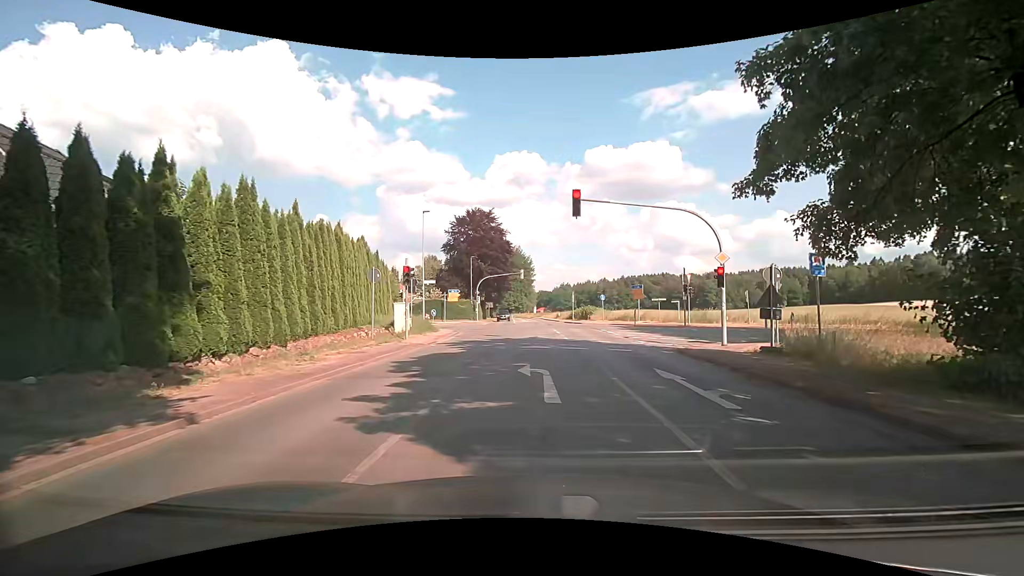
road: secondary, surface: asphalt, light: Day
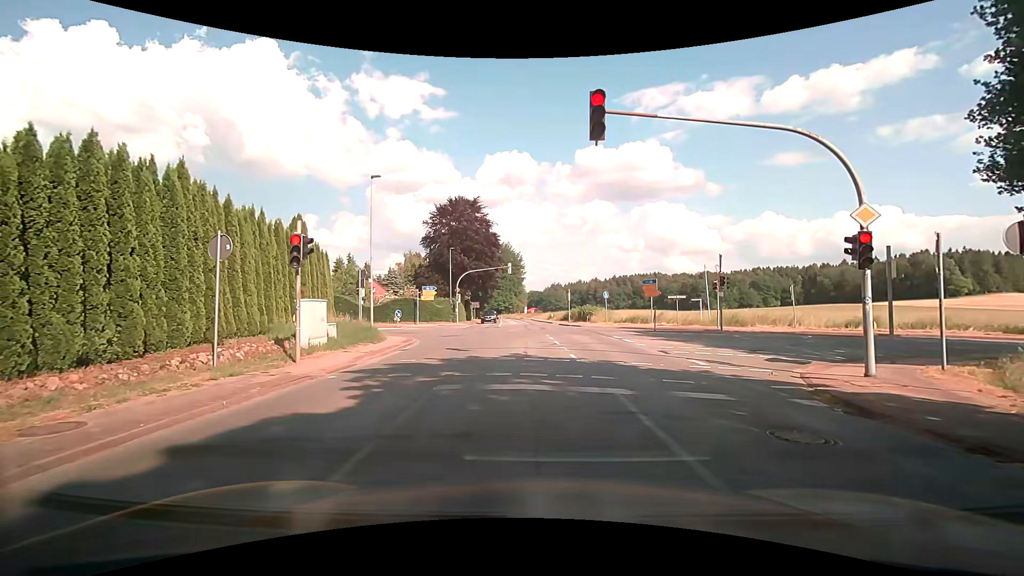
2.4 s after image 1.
(-0.2, +9.2) m; 0°
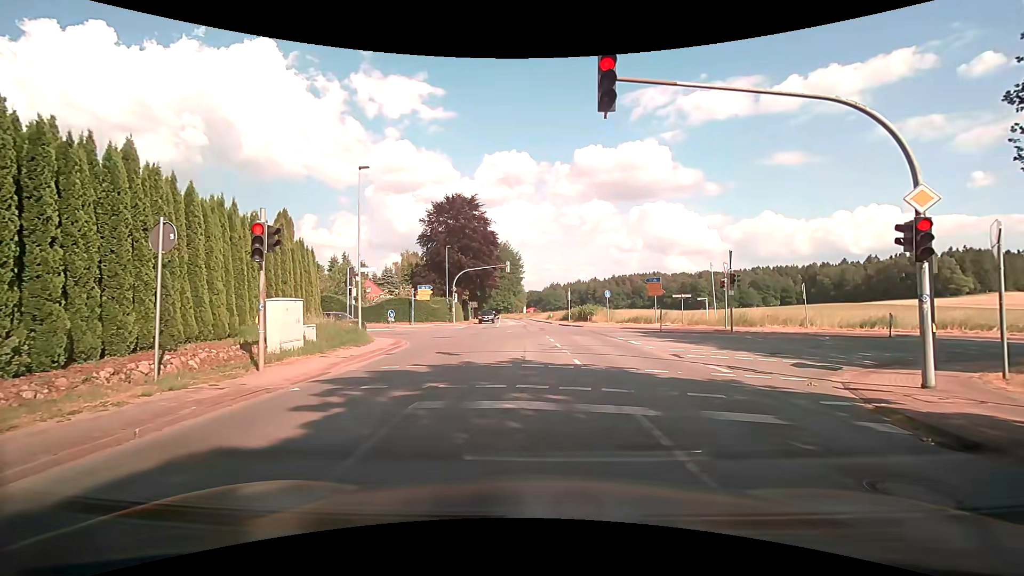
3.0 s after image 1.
(0.0, +1.6) m; +1°
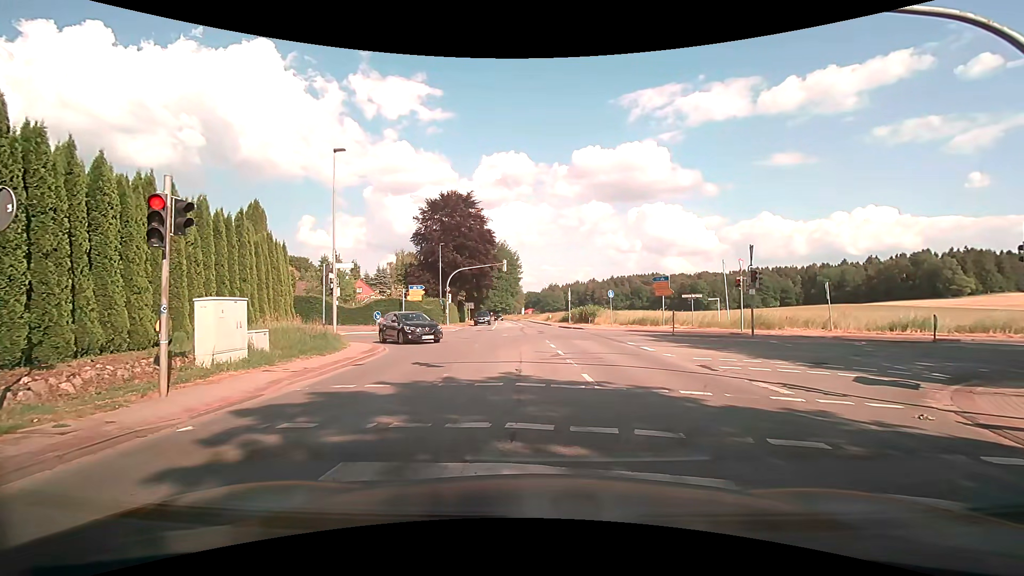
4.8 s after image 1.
(-0.1, +2.7) m; -2°
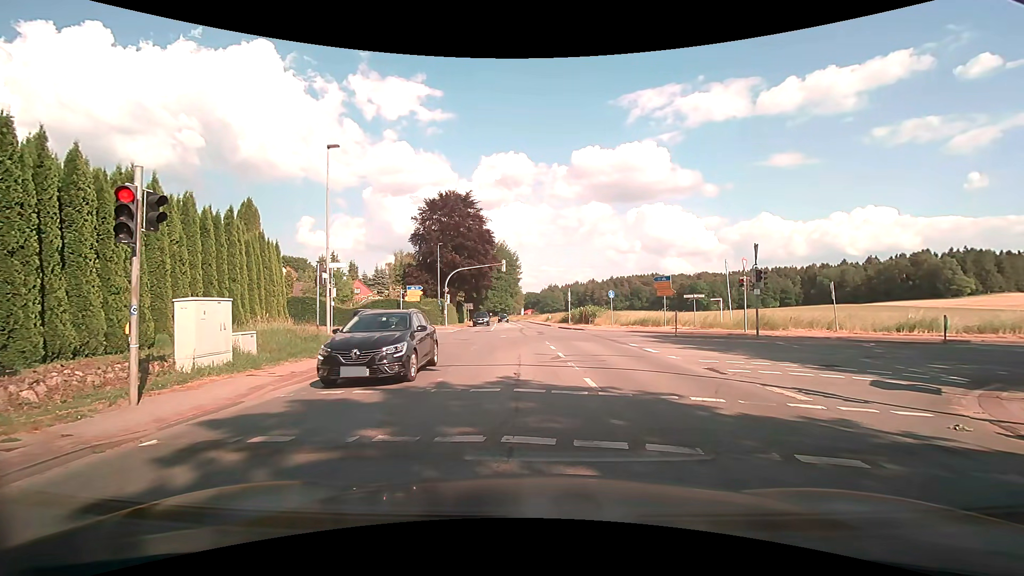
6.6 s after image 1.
(0.0, +0.6) m; 0°
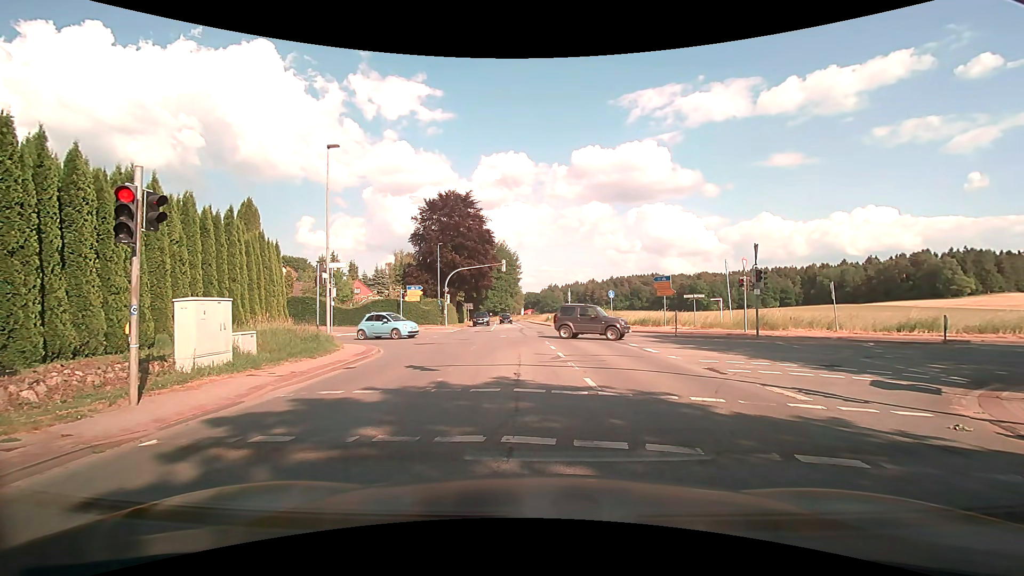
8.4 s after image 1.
(0.0, 0.0) m; 0°
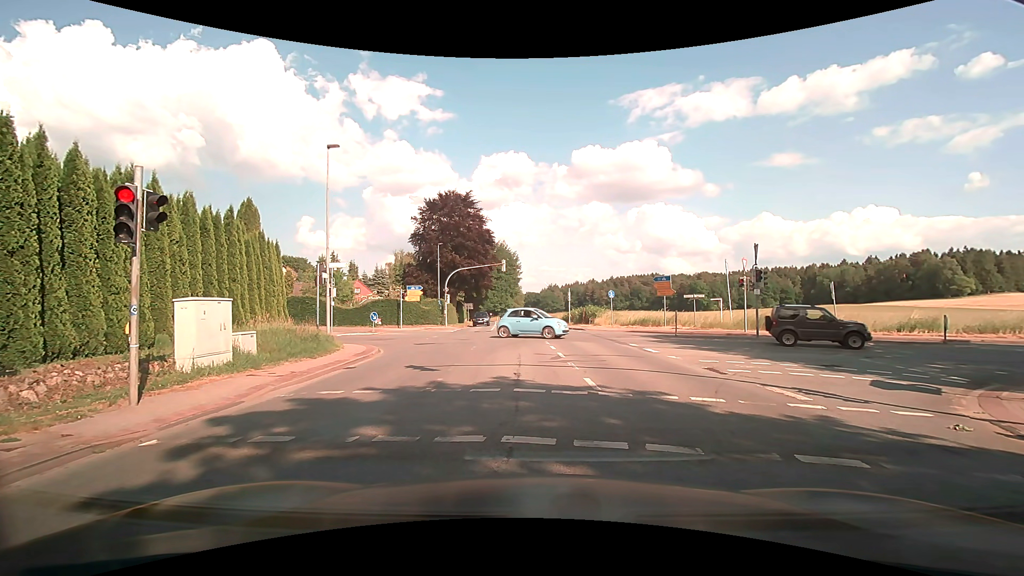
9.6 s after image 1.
(0.0, 0.0) m; 0°
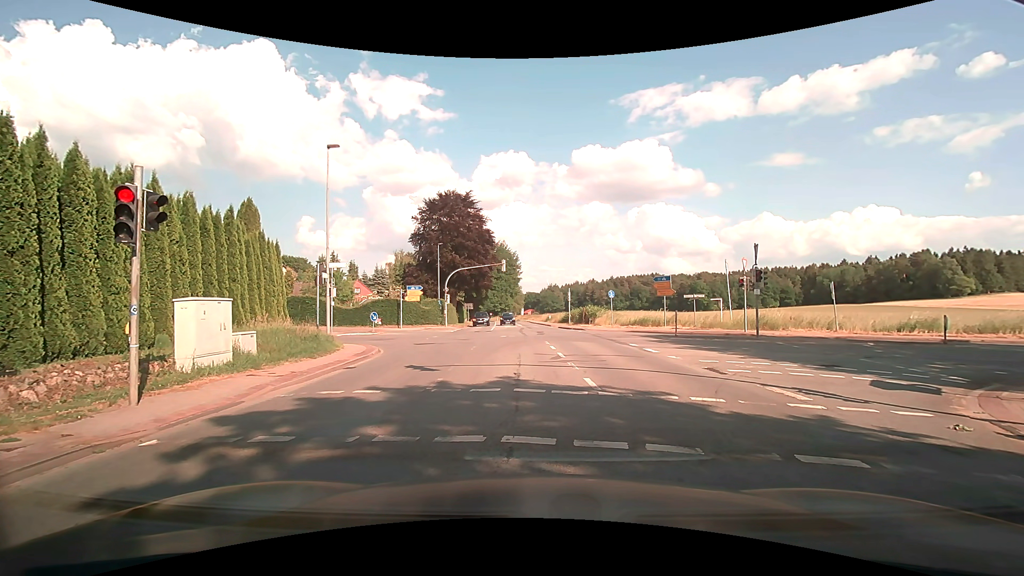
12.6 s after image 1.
(0.0, 0.0) m; 0°
(0, +10) (0, +20) (-3, +29) (-9, +38) (-18, +41) (-28, +42) (-37, +45) (-47, +48) (-56, +52) (-66, +55) m
